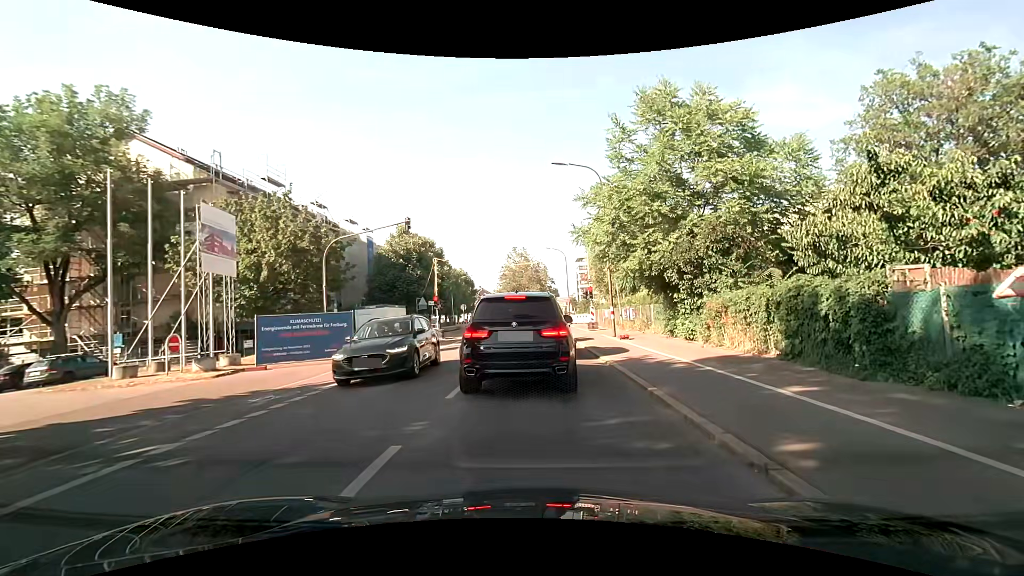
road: secondary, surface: asphalt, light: Day
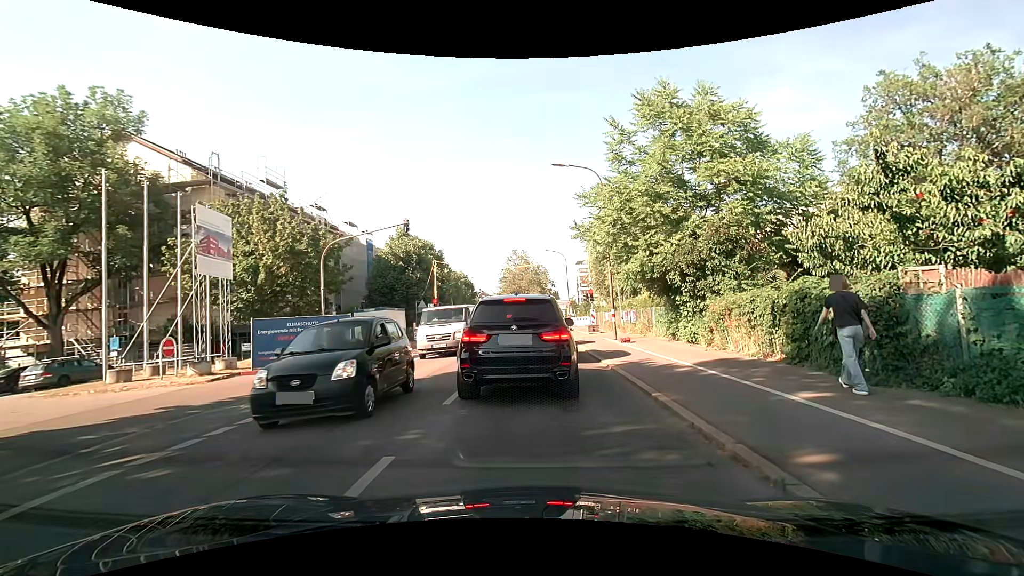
(0.0, +0.4) m; 0°
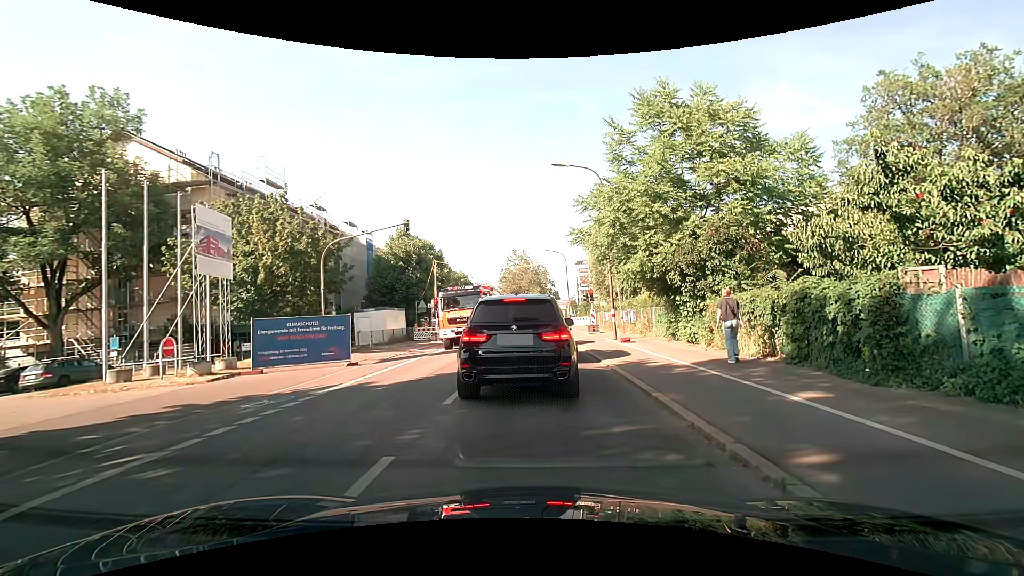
(0.0, 0.0) m; 0°
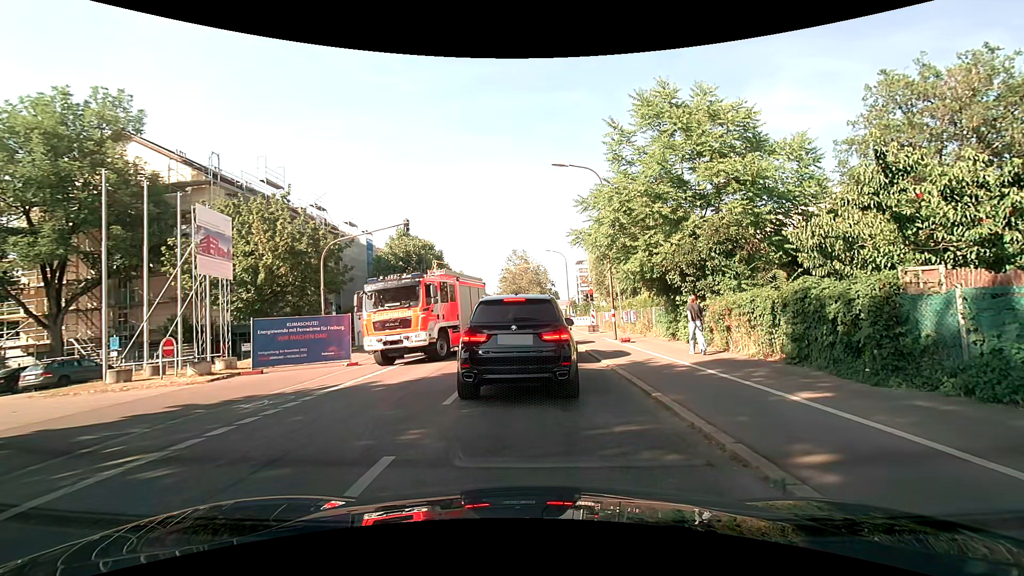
(0.0, 0.0) m; 0°
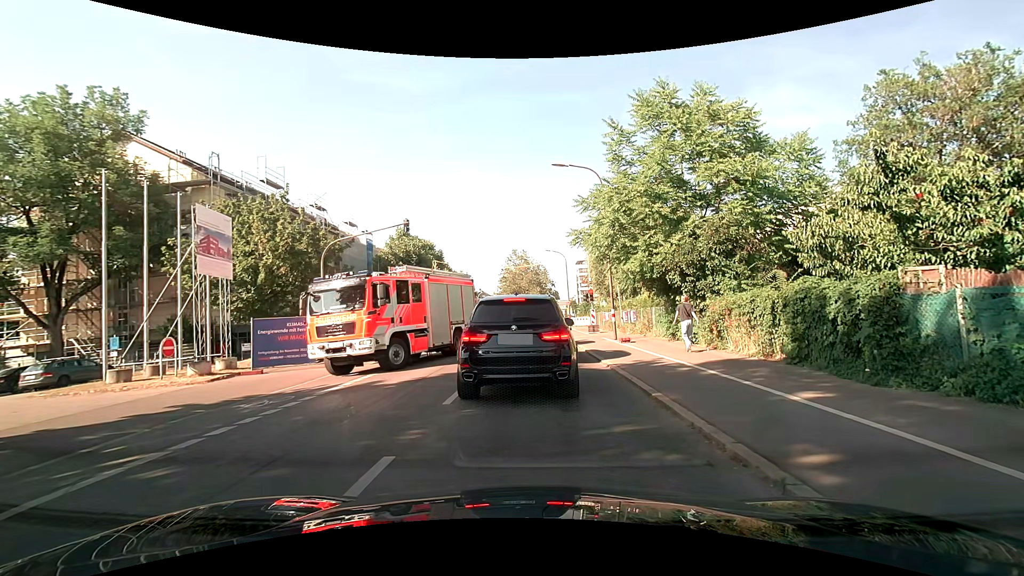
(0.0, 0.0) m; 0°
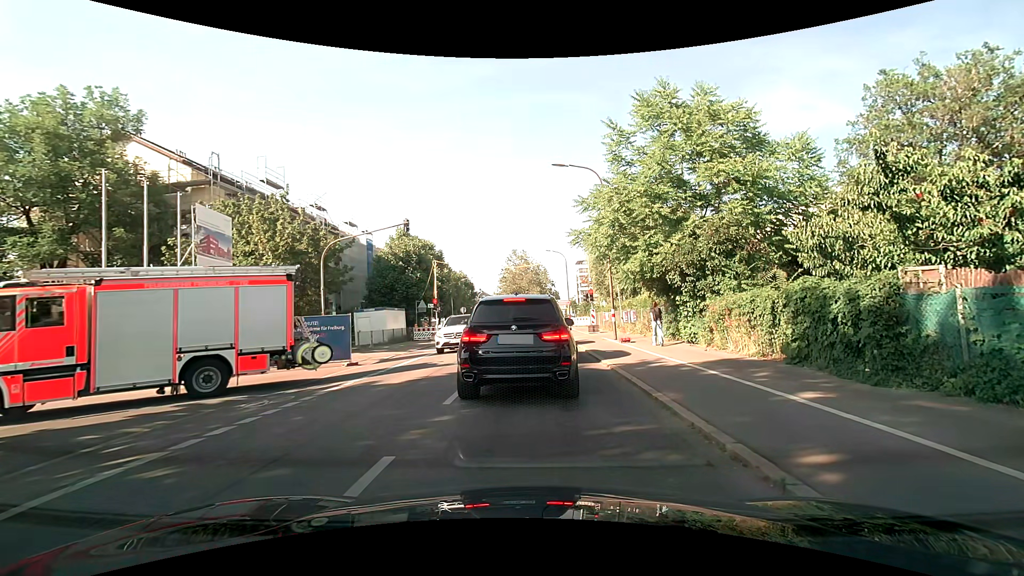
(0.0, 0.0) m; 0°
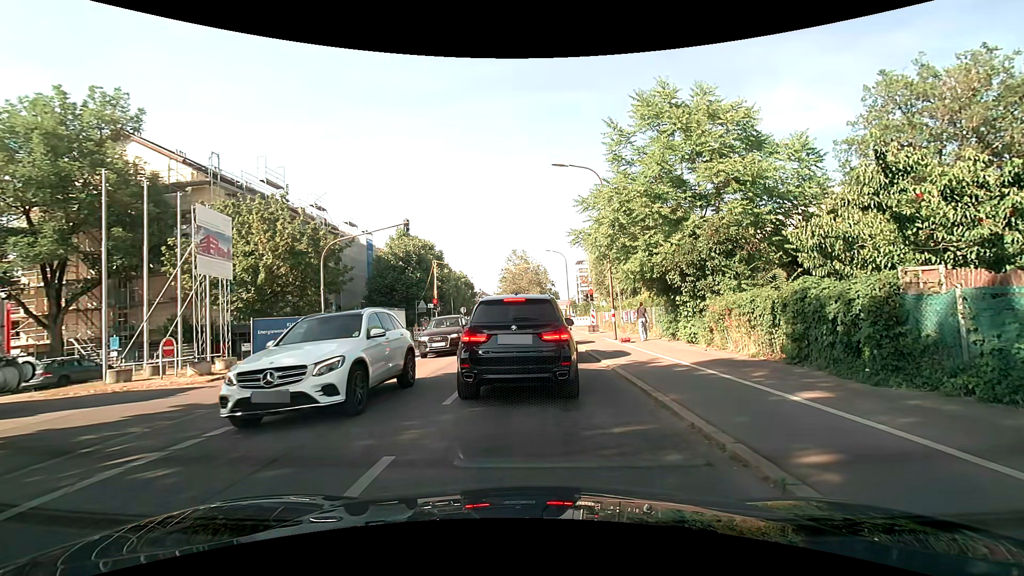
(0.0, 0.0) m; 0°
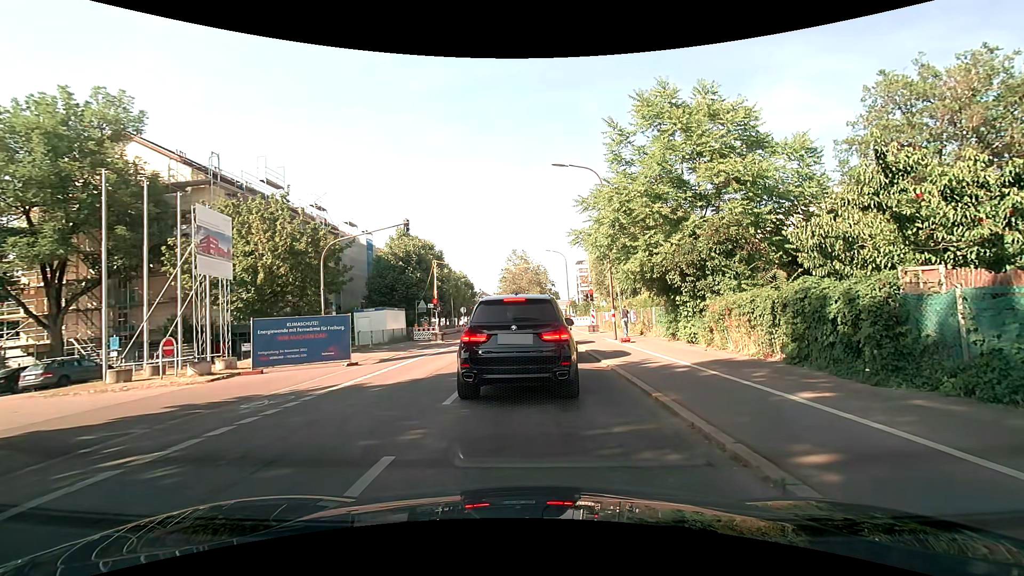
(0.0, 0.0) m; 0°
(0, +10) (+1, +20) (+1, +30) (+1, +40) (+2, +50) (+2, +60) (+3, +70) (+5, +80) (+7, +89) (+9, +99) m
